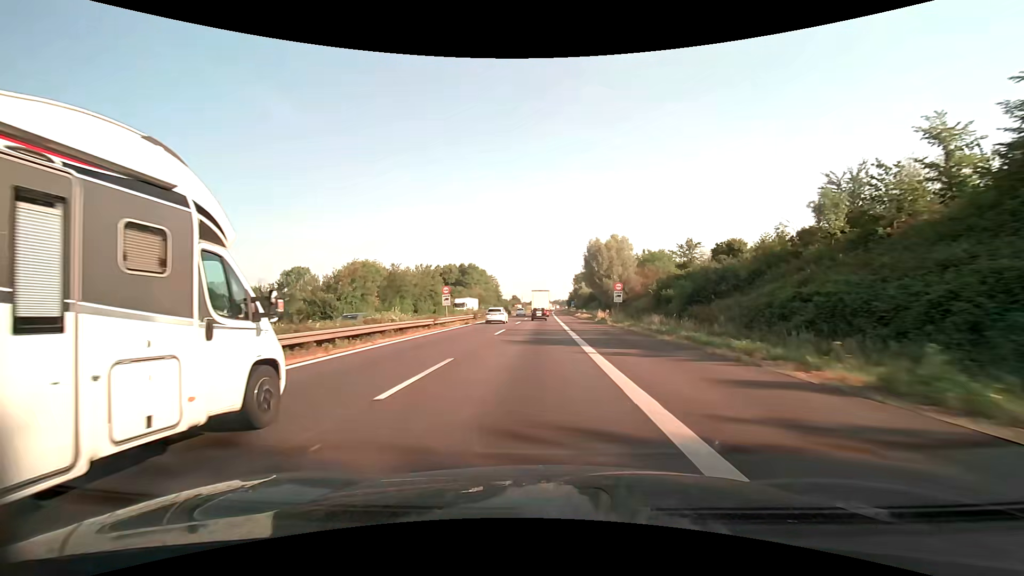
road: motorway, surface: asphalt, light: Day
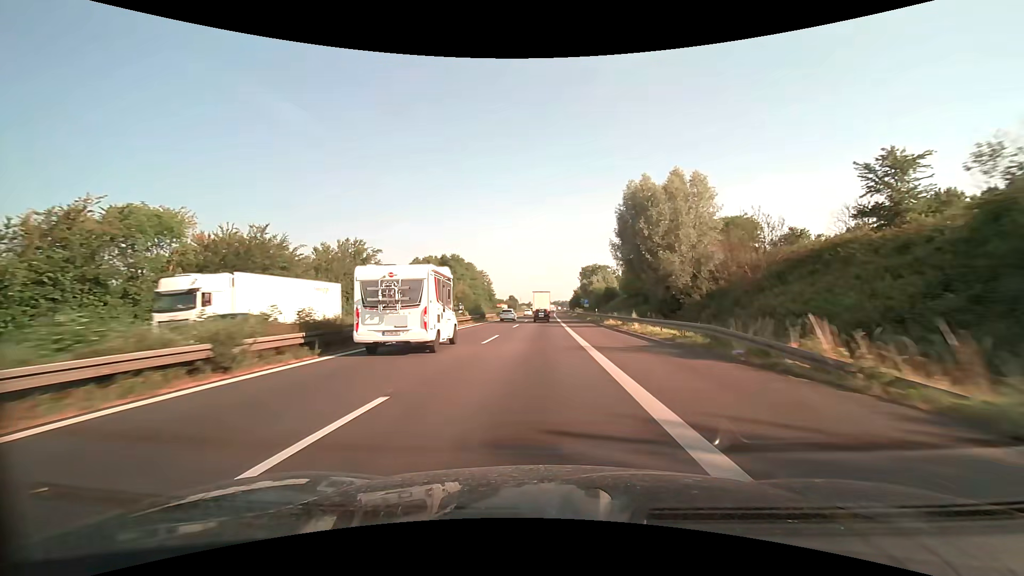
(0.0, +41.8) m; 0°
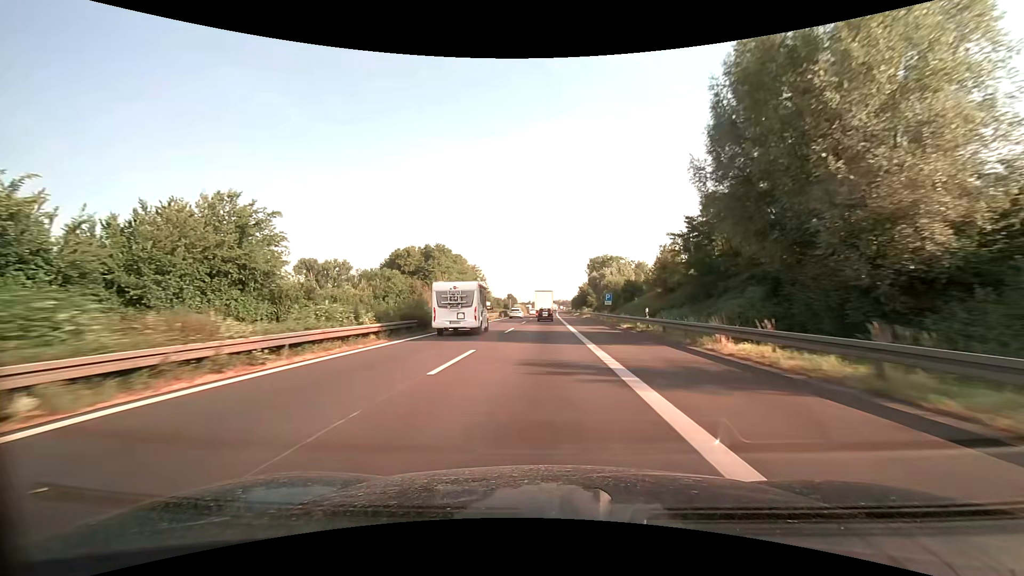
(0.0, +27.8) m; 0°
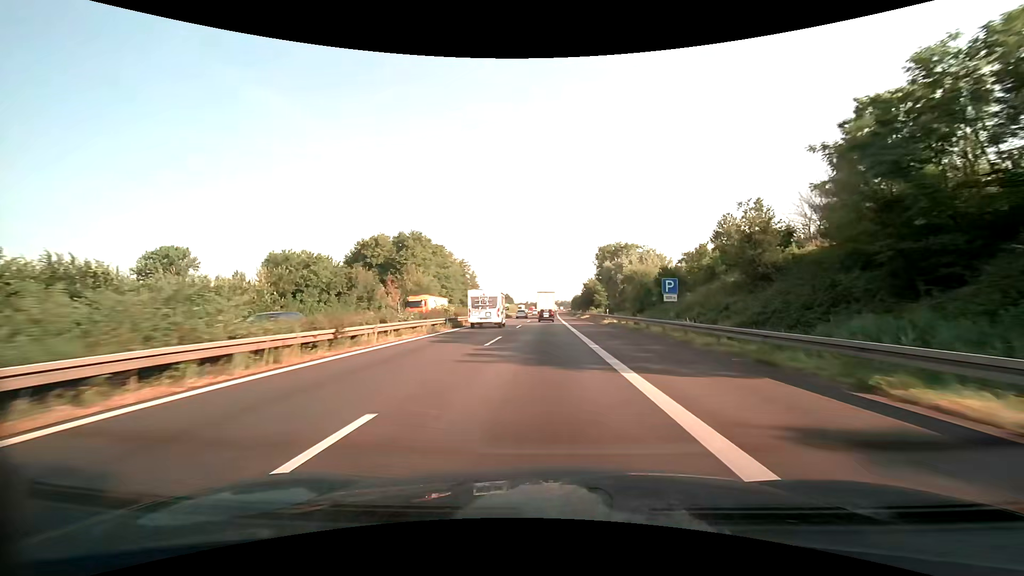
(0.0, +27.7) m; 0°
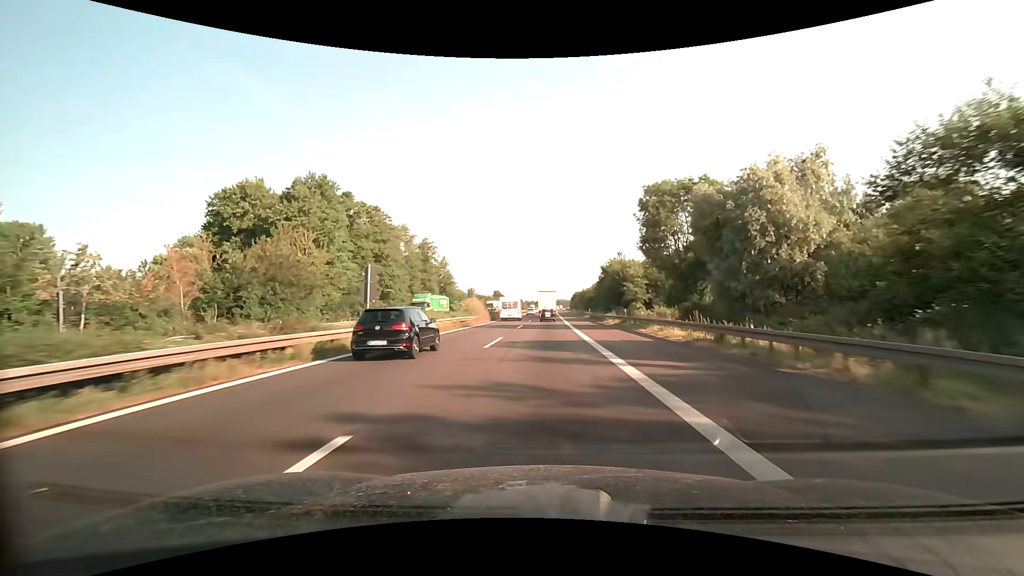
(+0.2, +55.2) m; 0°
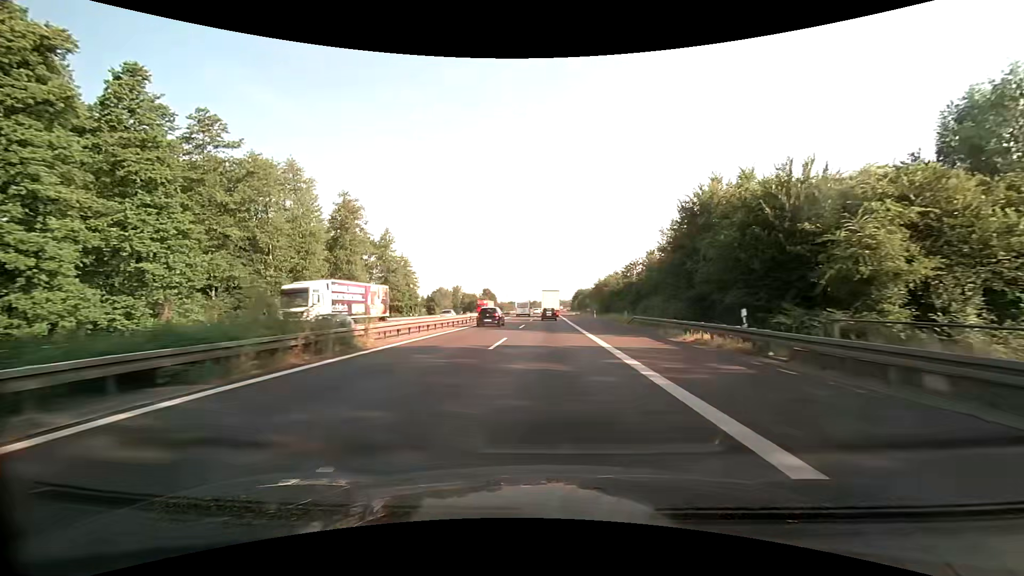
(+0.2, +55.2) m; 0°
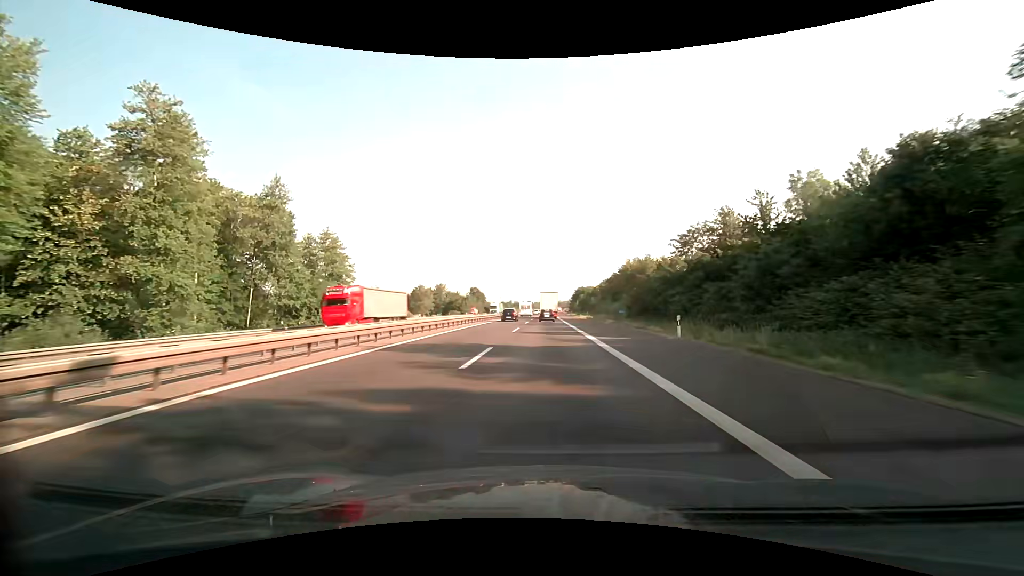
(+0.1, +41.4) m; +1°
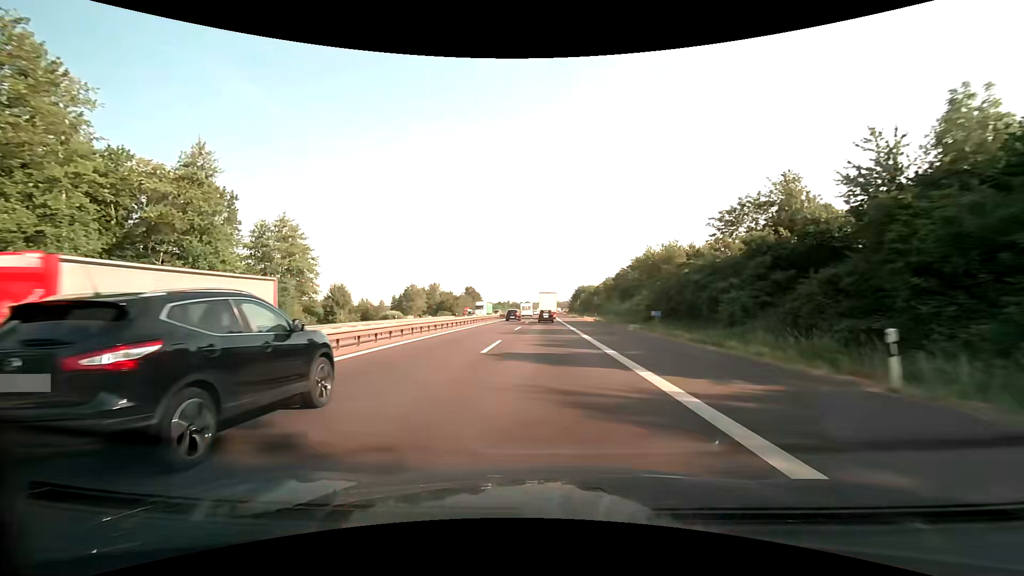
(0.0, +13.8) m; 0°
(0, +10) (0, +20) (0, +30) (0, +40) (0, +50) (0, +60) (0, +70) (0, +80) (0, +90) (0, +100) m
